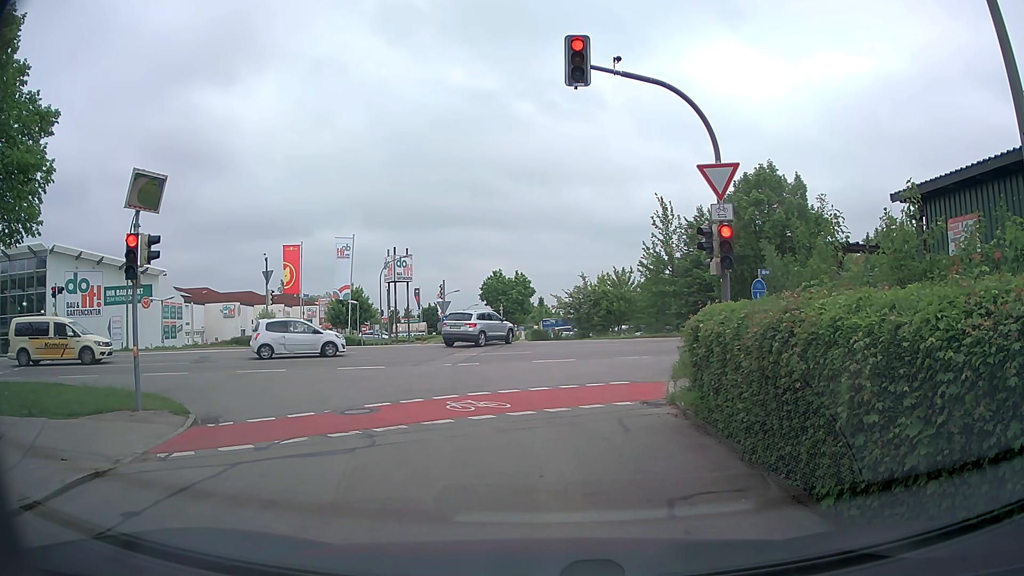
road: residential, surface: asphalt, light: Day
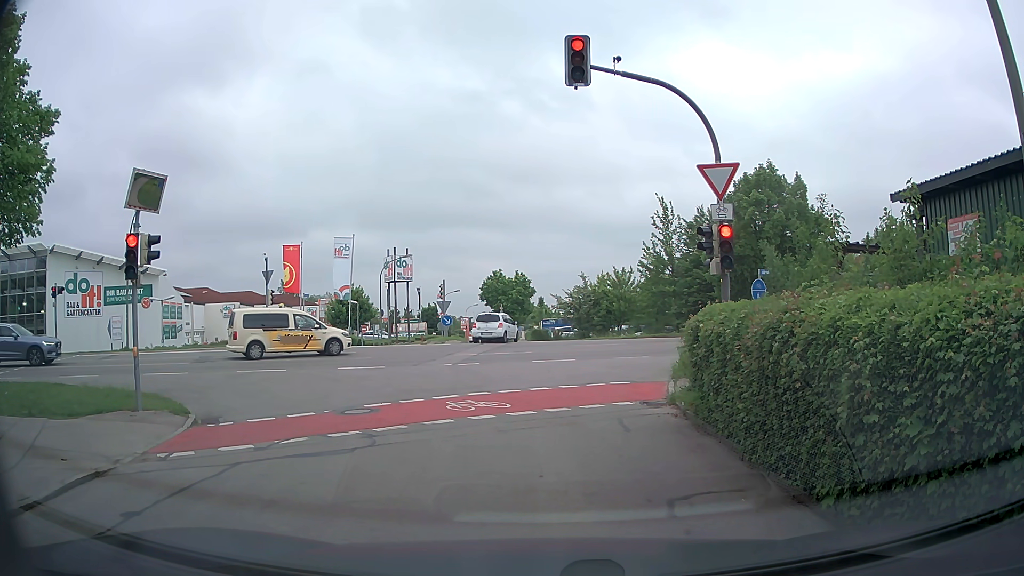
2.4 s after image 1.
(0.0, 0.0) m; 0°
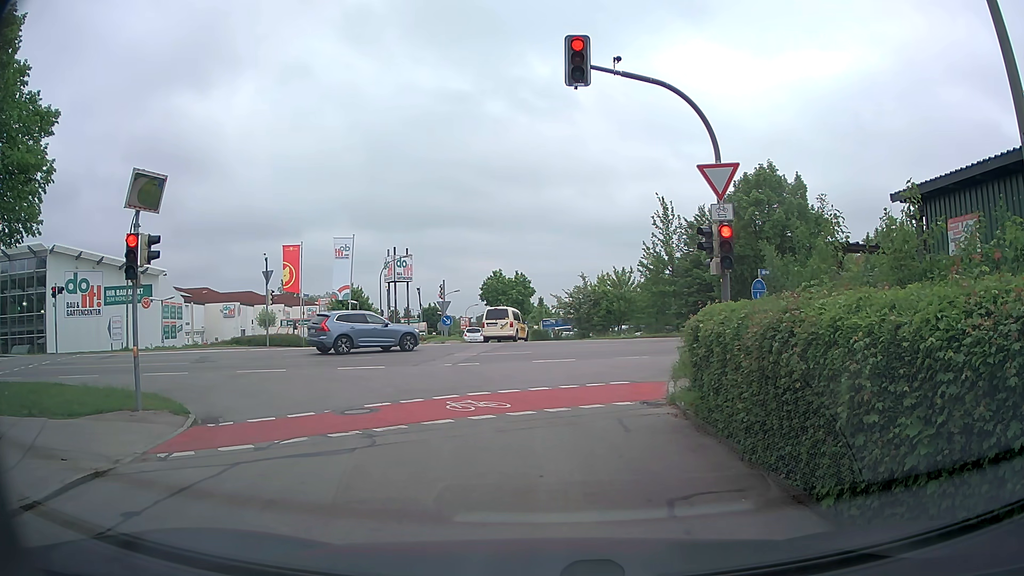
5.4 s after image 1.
(0.0, 0.0) m; 0°
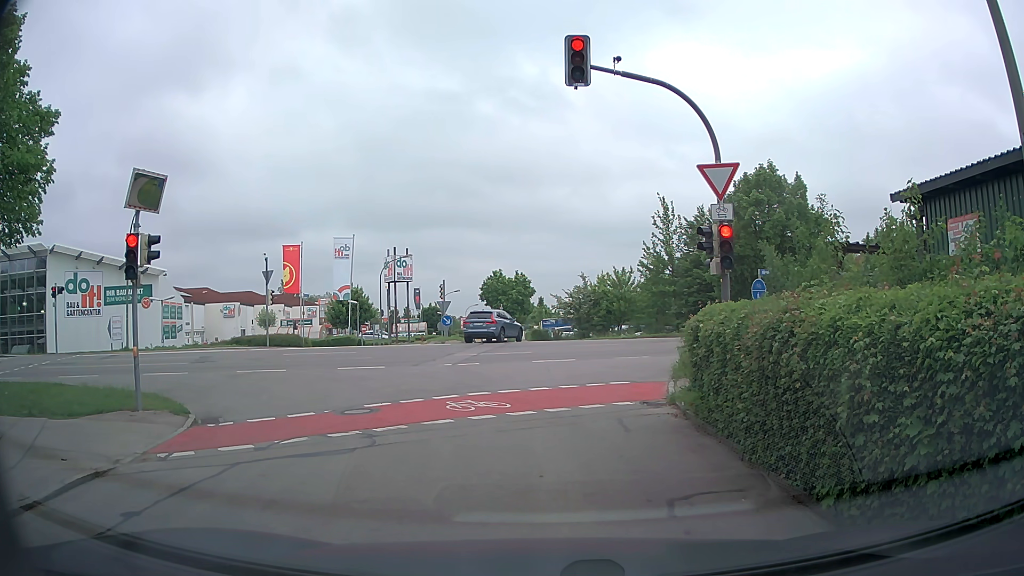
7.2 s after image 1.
(0.0, 0.0) m; 0°
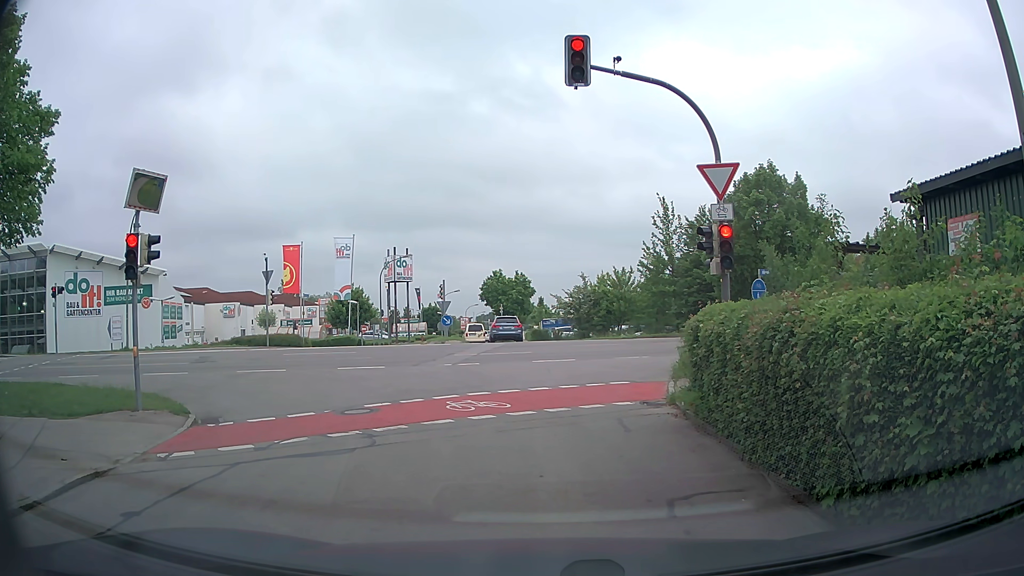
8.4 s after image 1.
(0.0, 0.0) m; 0°
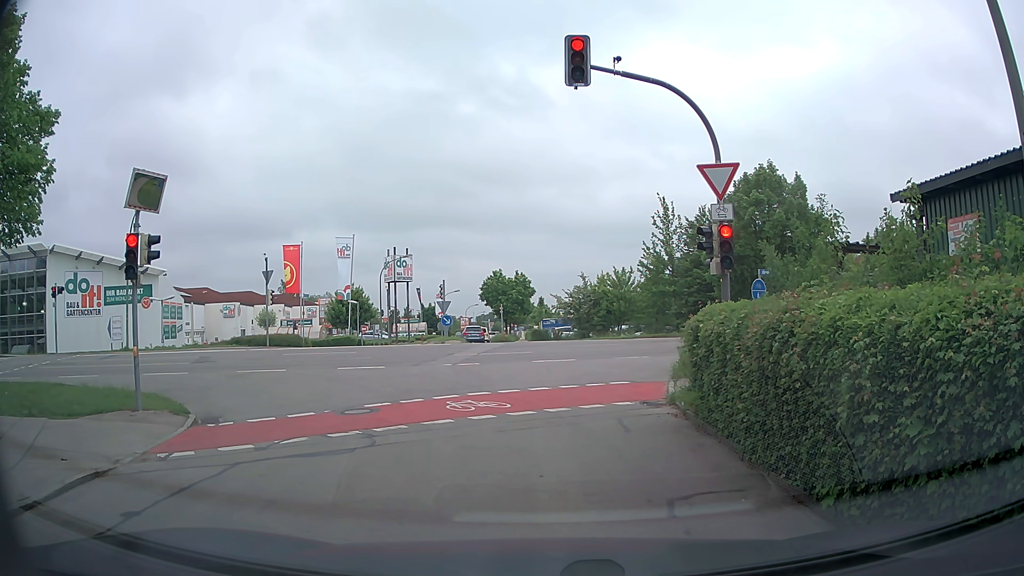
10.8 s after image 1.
(0.0, 0.0) m; 0°
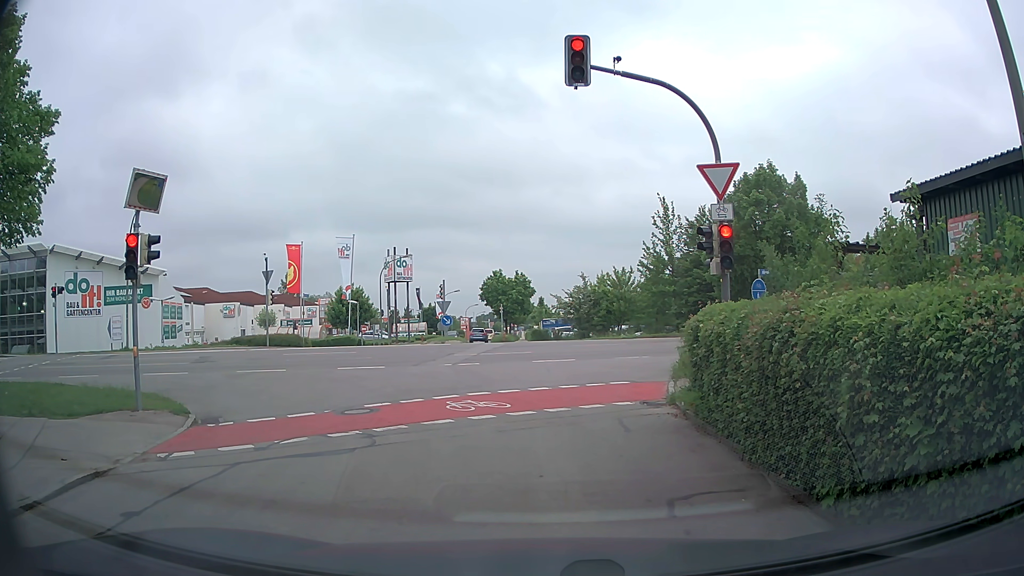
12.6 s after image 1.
(0.0, 0.0) m; 0°
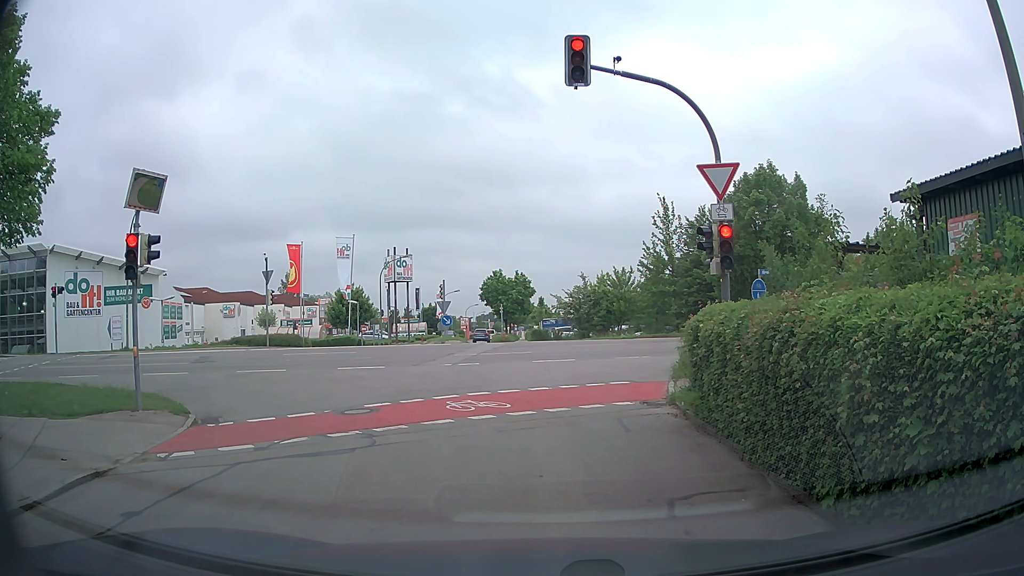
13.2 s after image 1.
(0.0, 0.0) m; 0°
